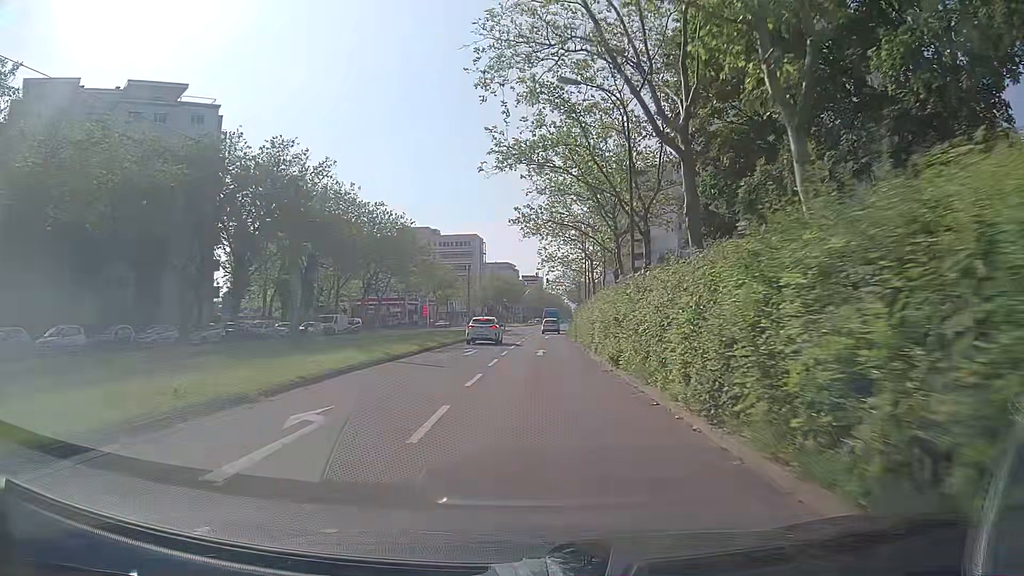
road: tertiary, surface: asphalt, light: Day
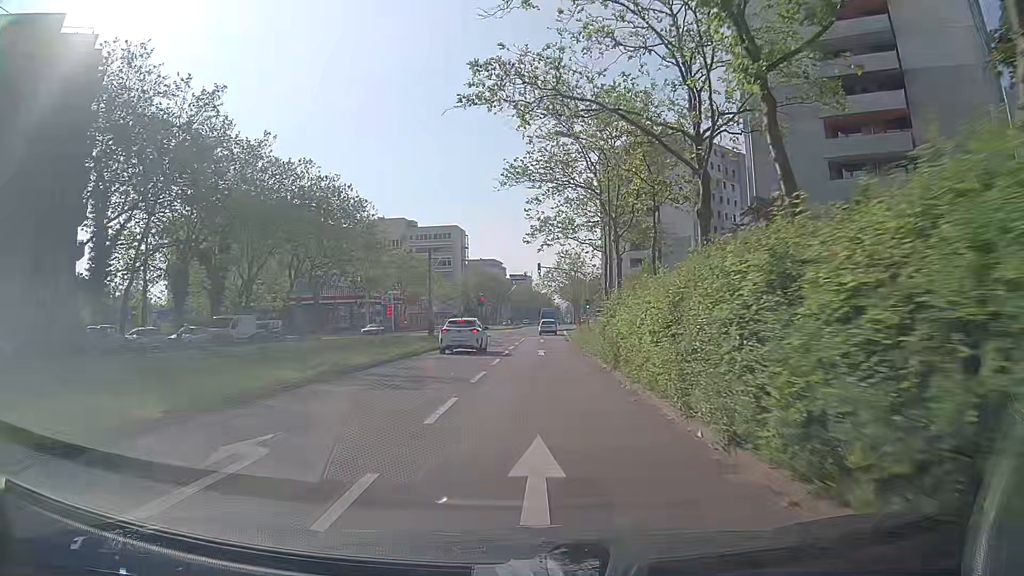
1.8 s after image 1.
(+0.6, +22.4) m; +2°
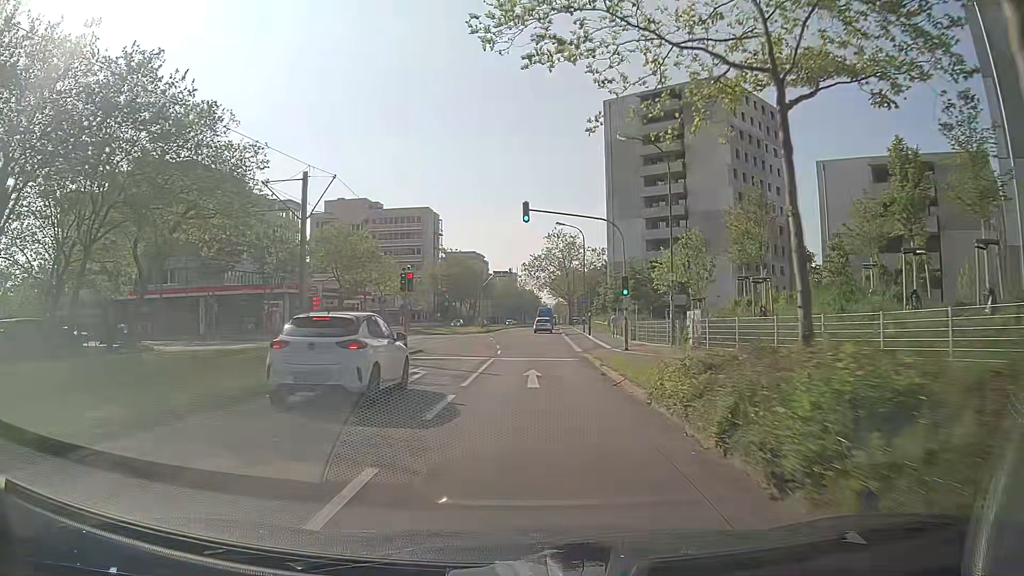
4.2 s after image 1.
(+0.1, +29.6) m; +1°
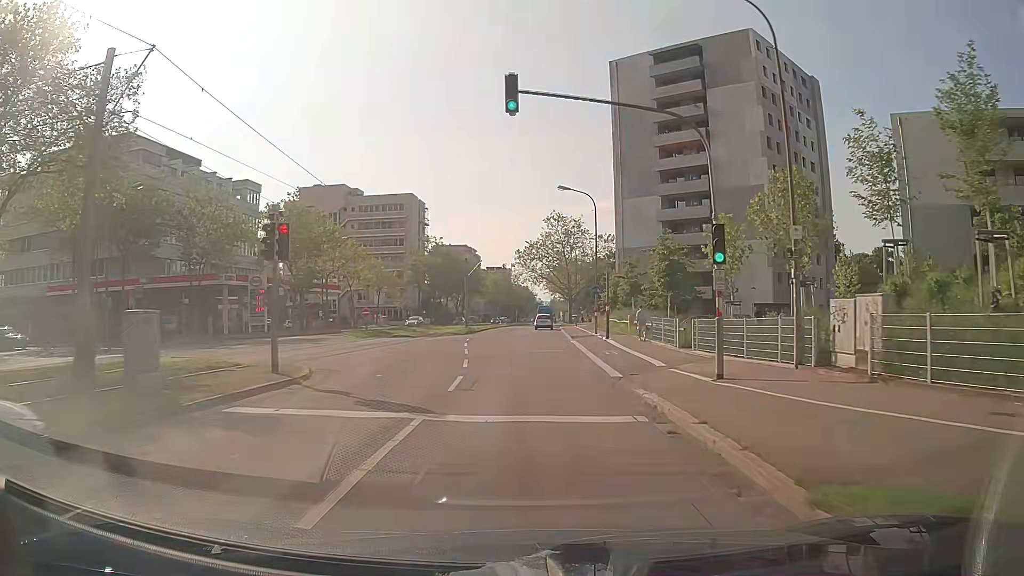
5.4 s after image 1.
(+0.1, +14.7) m; 0°
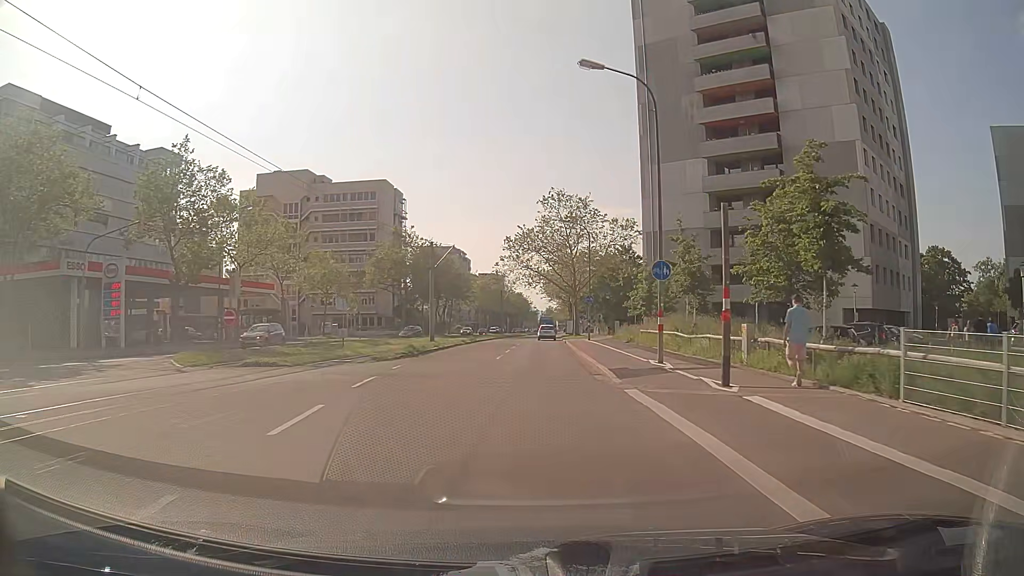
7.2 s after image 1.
(+0.1, +22.5) m; +1°
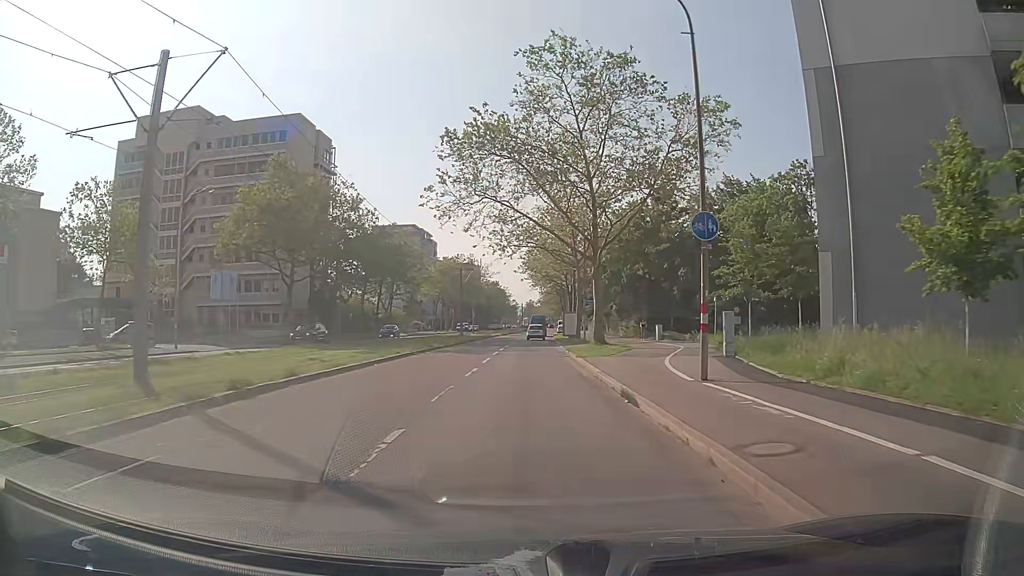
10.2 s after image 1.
(+0.5, +38.1) m; +2°
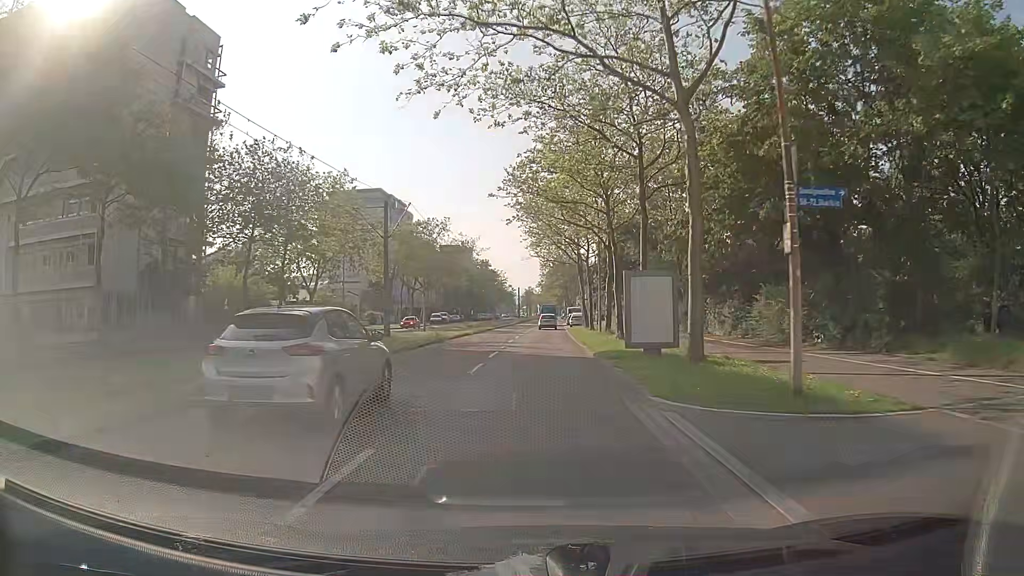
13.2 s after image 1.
(+0.1, +37.5) m; 0°
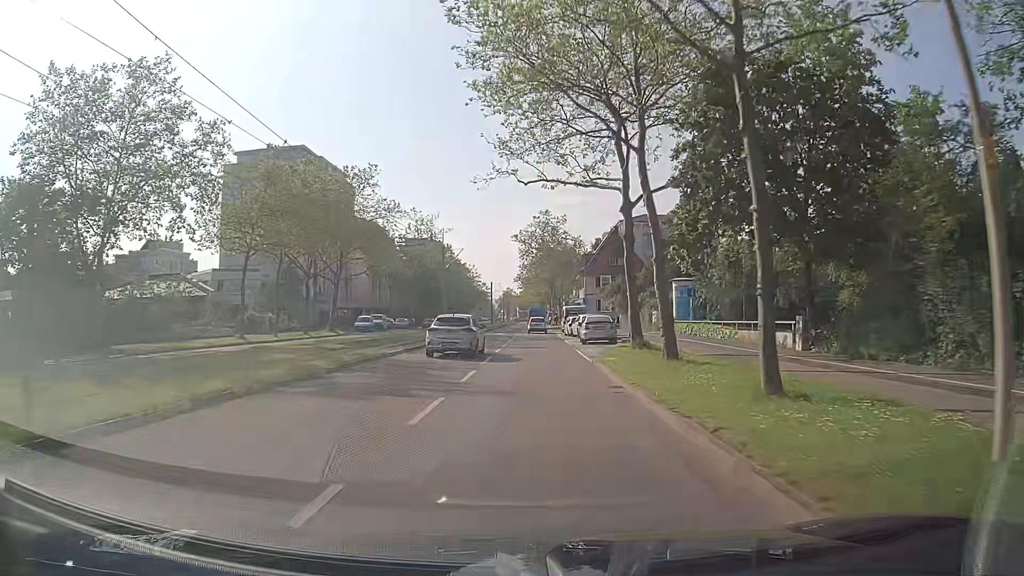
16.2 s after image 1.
(+0.6, +37.3) m; +1°
(0, +10) (0, +20) (0, +30) (0, +40) (0, +50) (0, +60) (0, +70) (-1, +80) (-1, +90) (-1, +100) m
